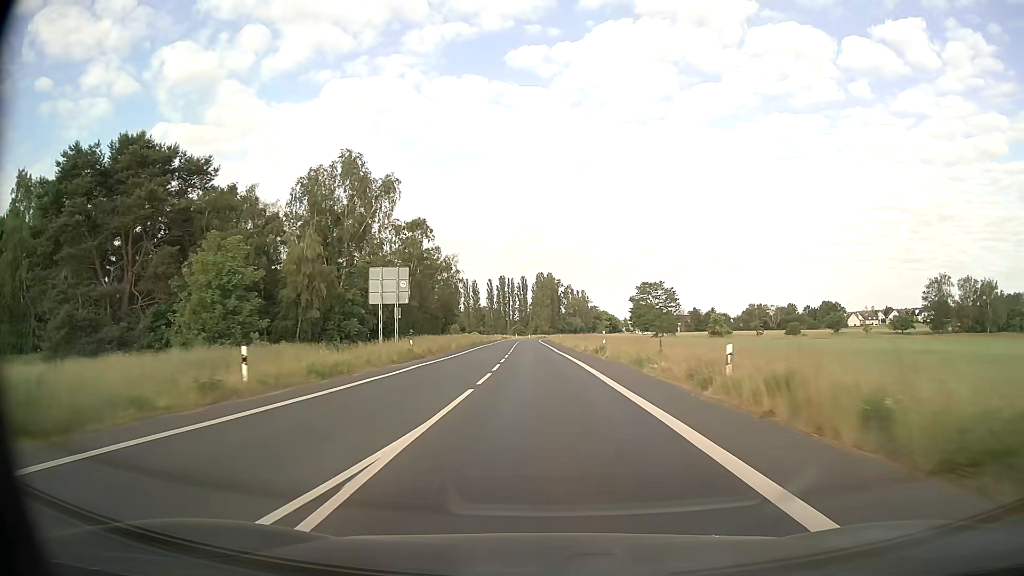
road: secondary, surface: asphalt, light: Day
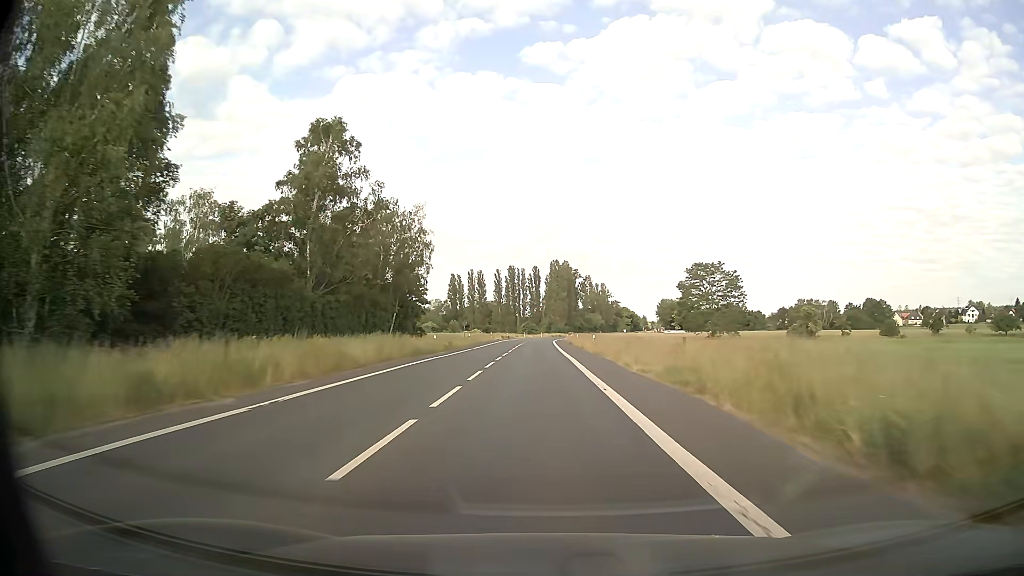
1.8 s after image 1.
(-0.5, +41.8) m; -1°
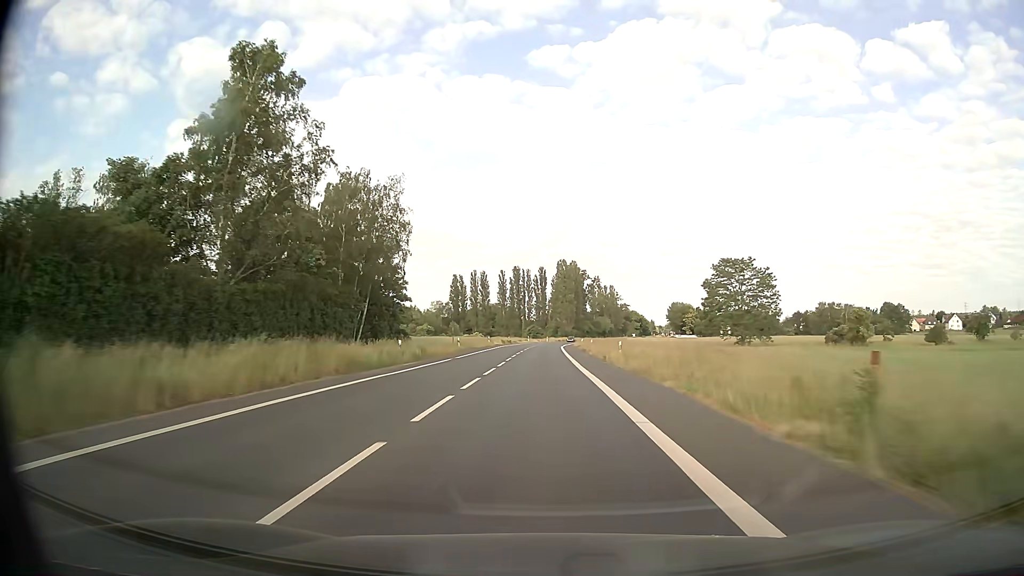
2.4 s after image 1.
(-0.1, +14.1) m; -1°
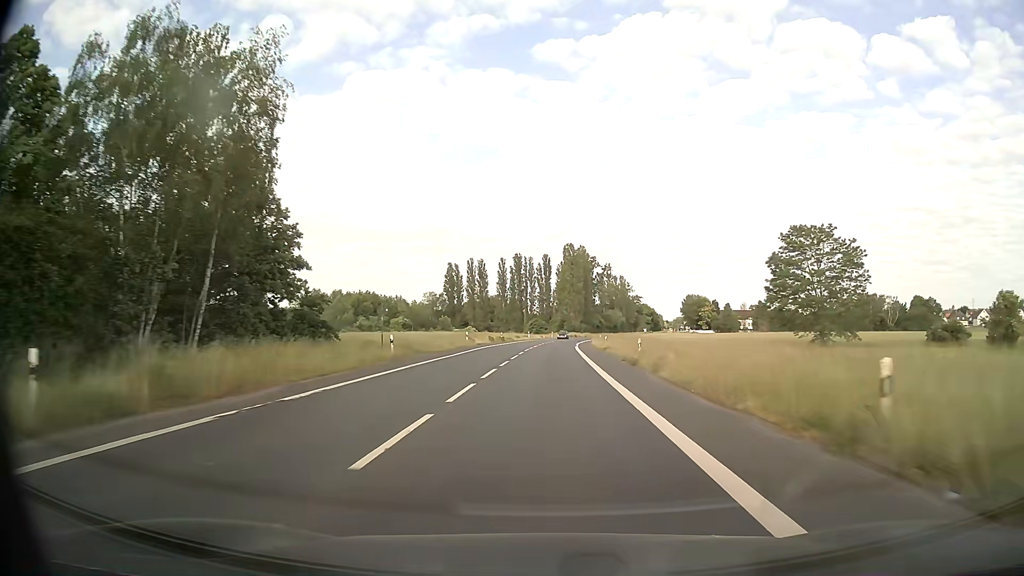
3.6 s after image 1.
(-0.1, +28.3) m; -1°
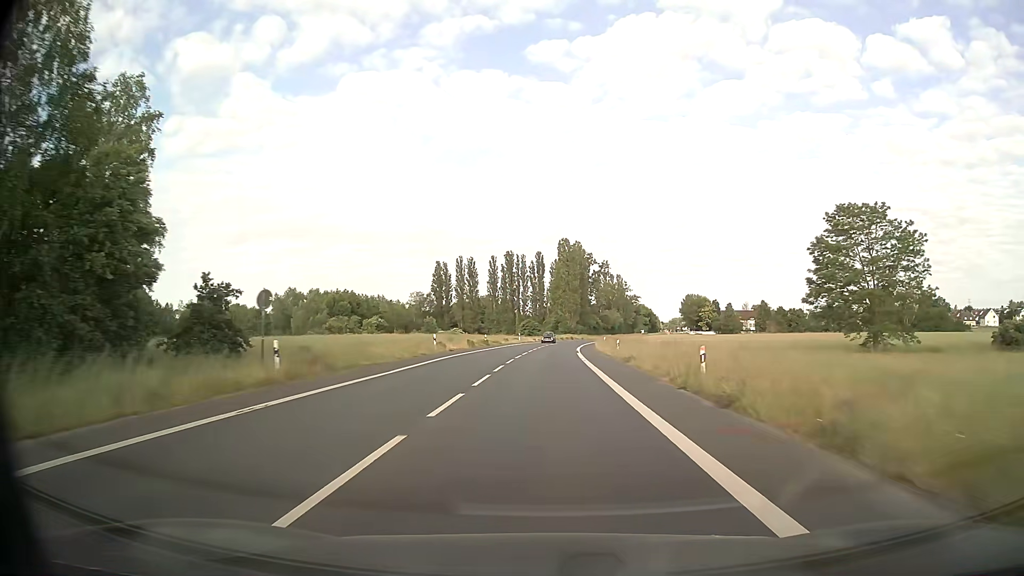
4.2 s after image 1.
(+0.1, +14.0) m; 0°
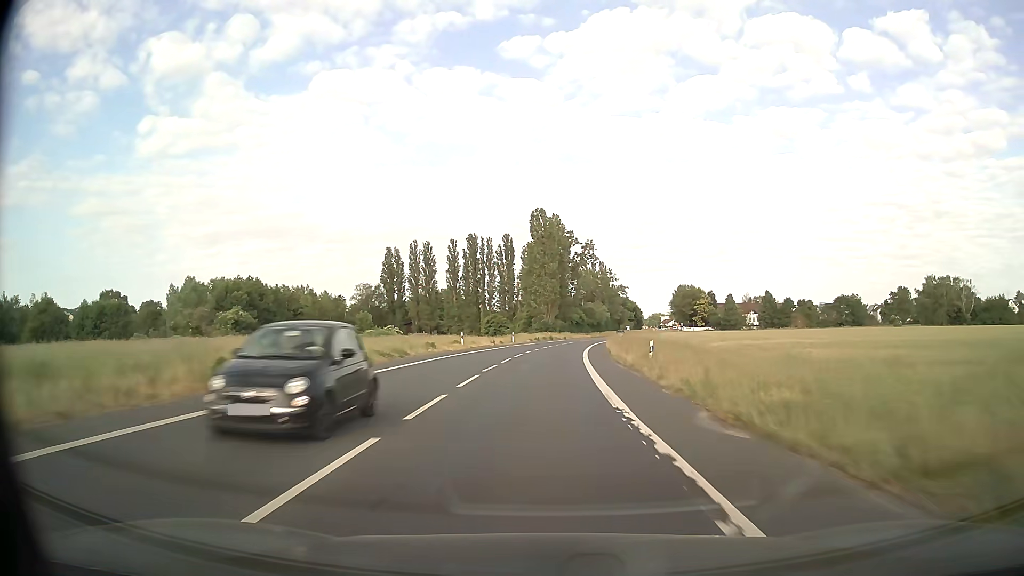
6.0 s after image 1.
(+0.9, +41.5) m; +2°
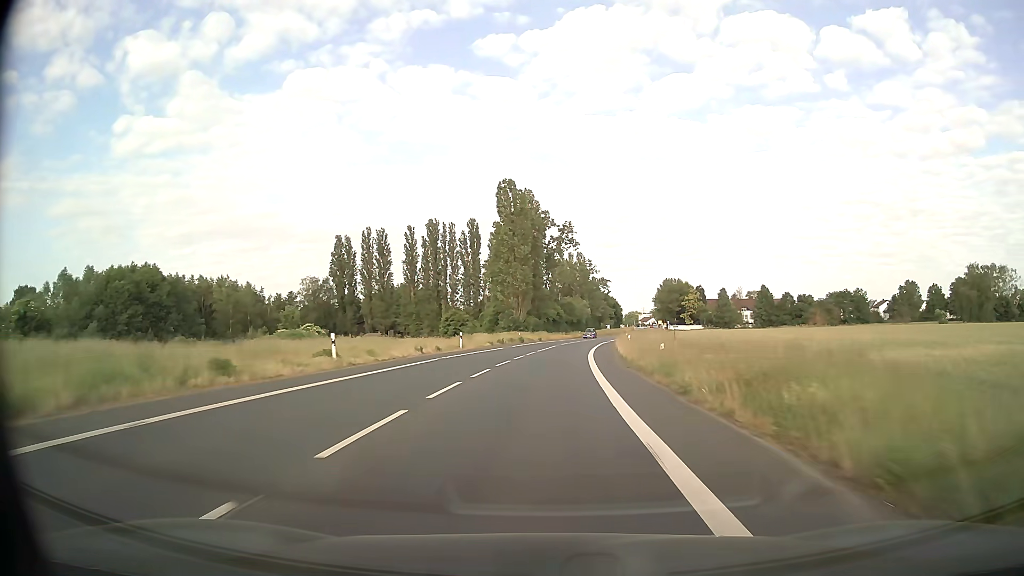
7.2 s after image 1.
(+0.4, +27.2) m; +2°
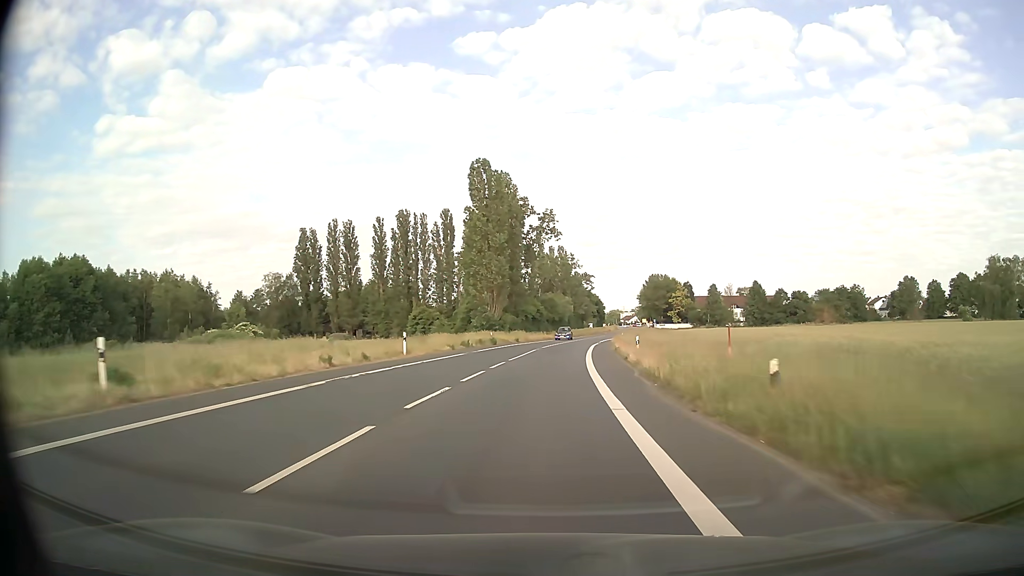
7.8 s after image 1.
(+0.1, +13.5) m; +2°
(0, +10) (0, +20) (+1, +30) (+1, +40) (+2, +50) (+3, +60) (+4, +70) (+6, +80) (+7, +90) (+9, +99) m
